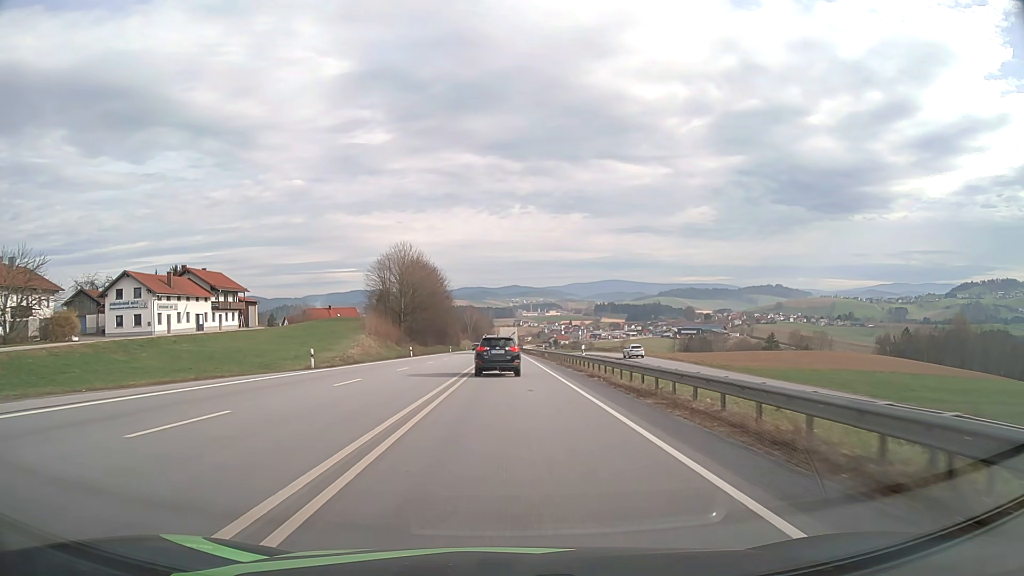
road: primary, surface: asphalt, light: Day
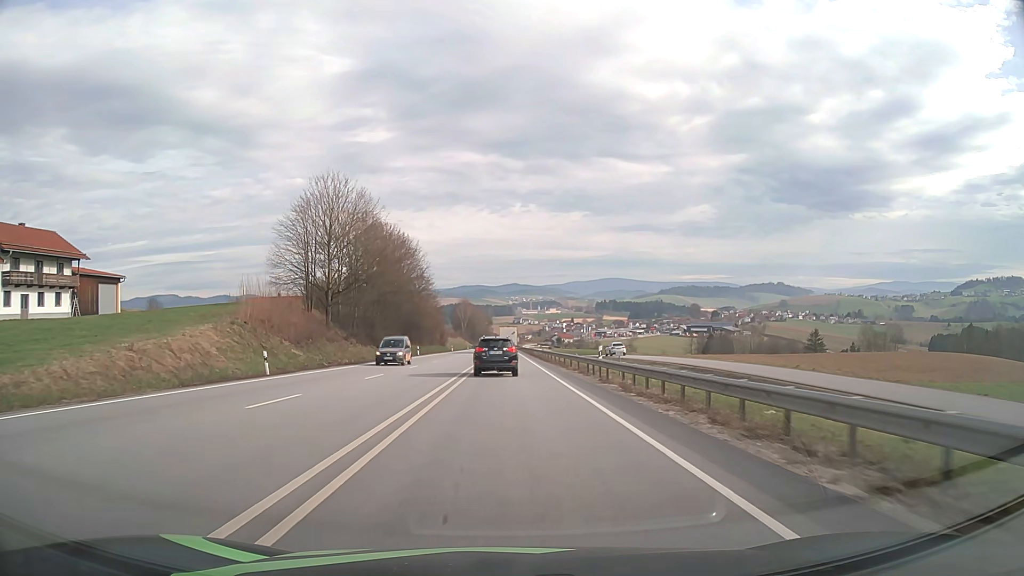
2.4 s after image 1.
(+0.1, +43.6) m; 0°
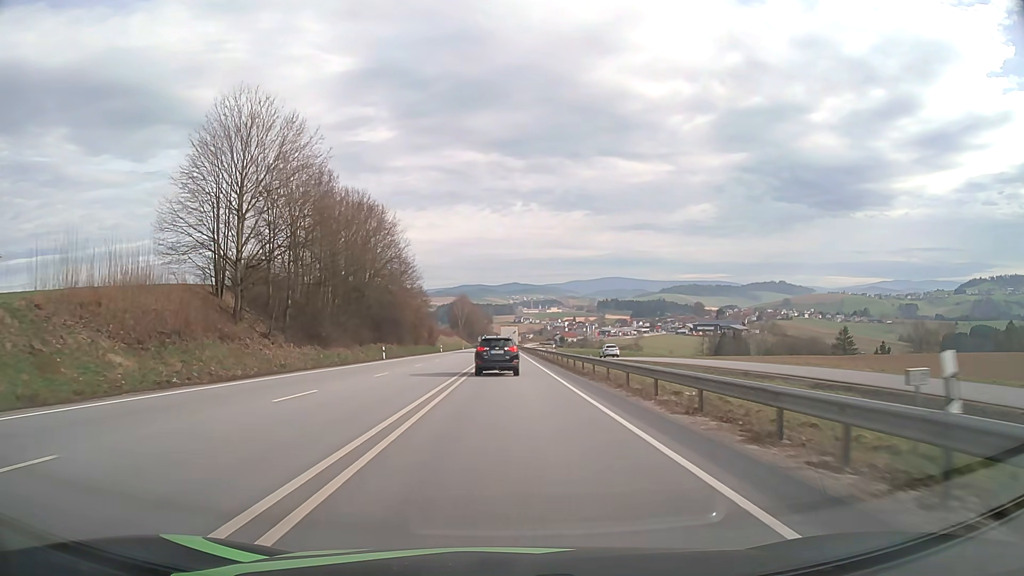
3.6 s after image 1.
(0.0, +22.5) m; 0°
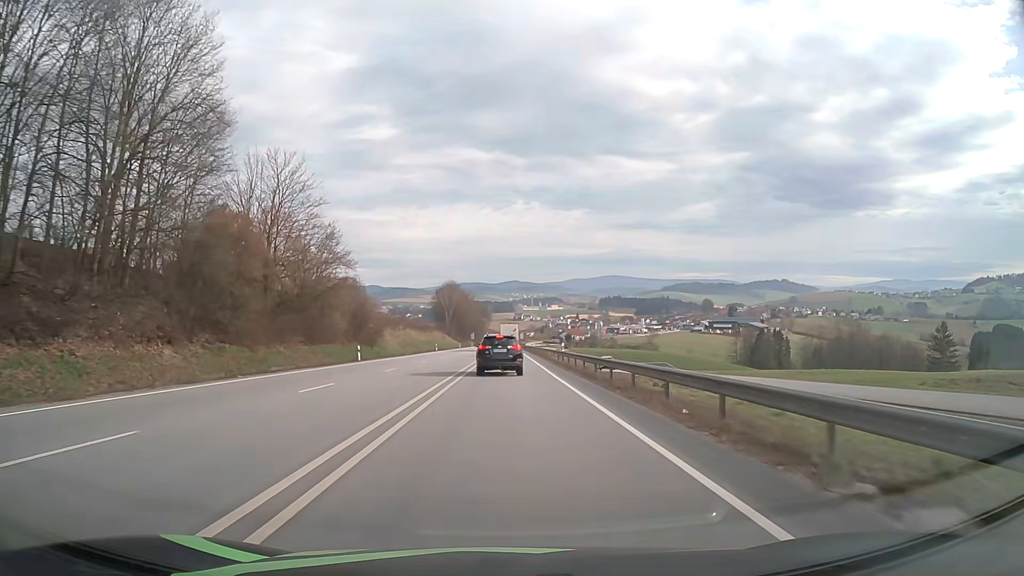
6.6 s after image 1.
(0.0, +58.2) m; 0°
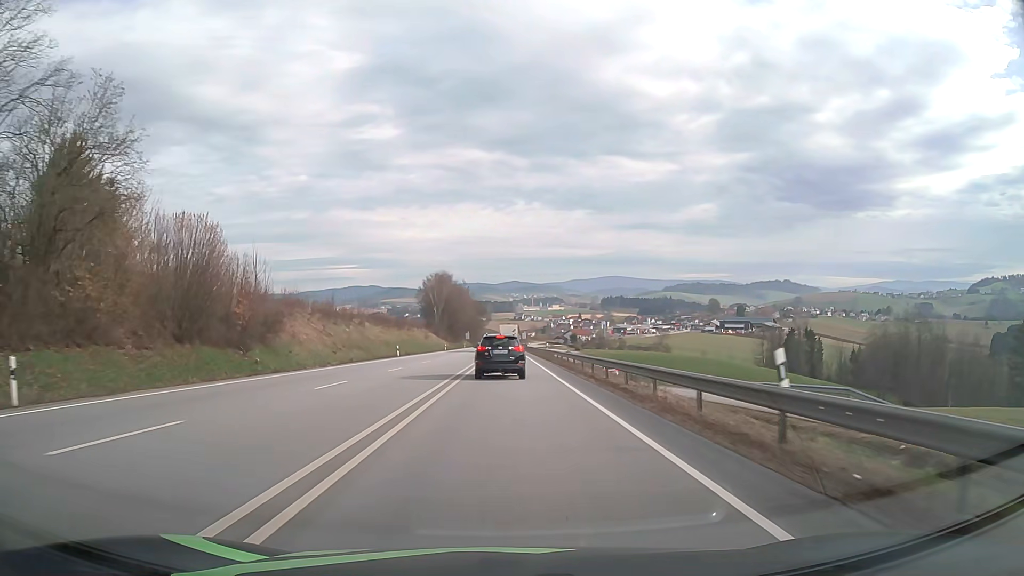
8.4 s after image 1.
(0.0, +34.8) m; 0°
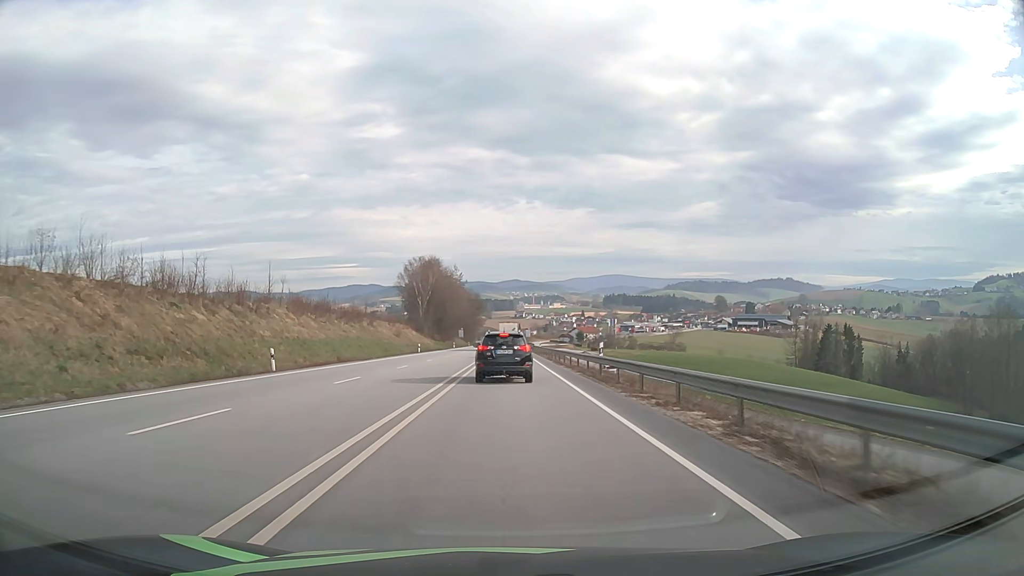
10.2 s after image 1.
(0.0, +34.2) m; 0°
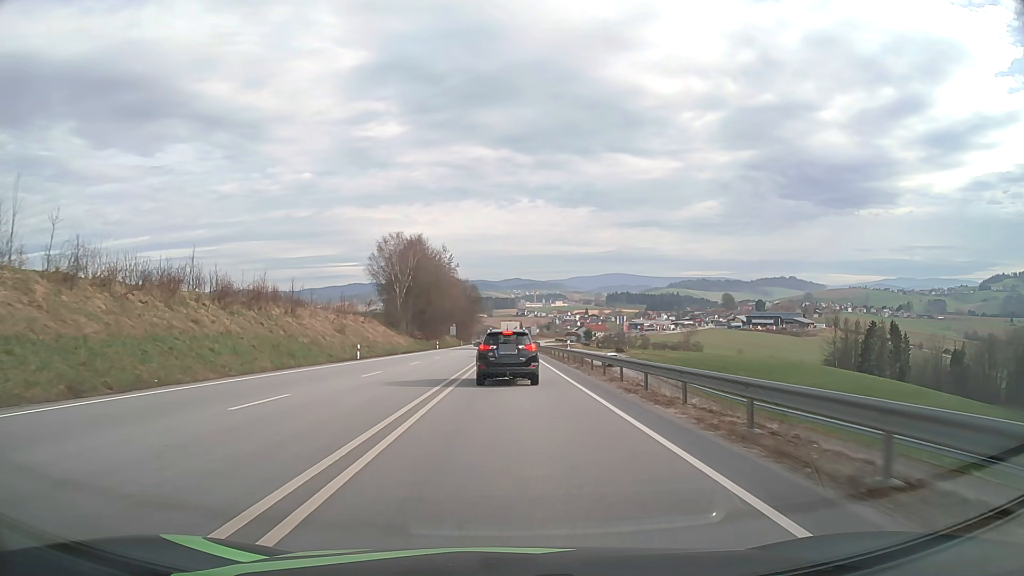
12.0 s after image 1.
(0.0, +32.5) m; 0°
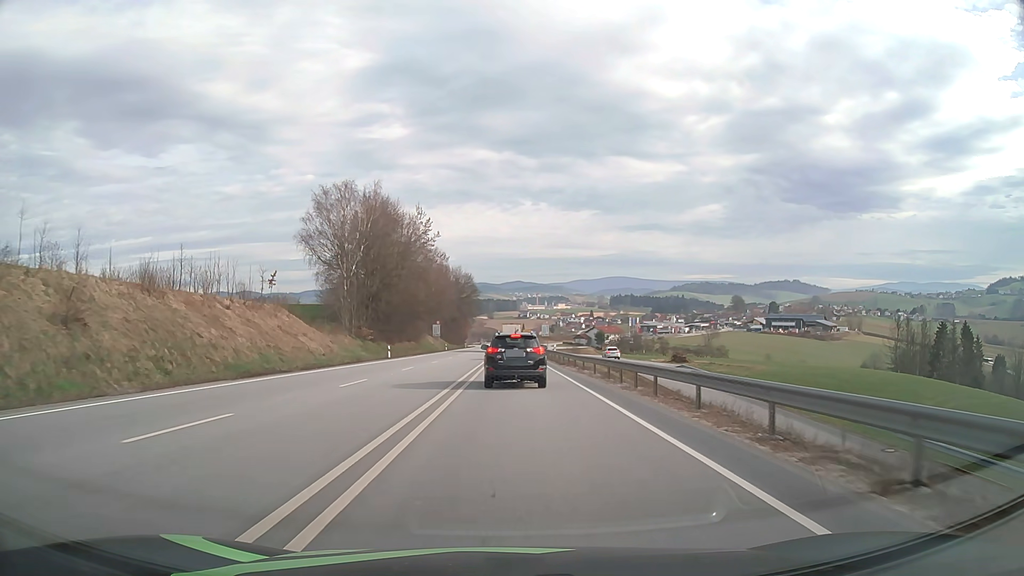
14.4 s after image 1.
(-0.1, +40.3) m; 0°
